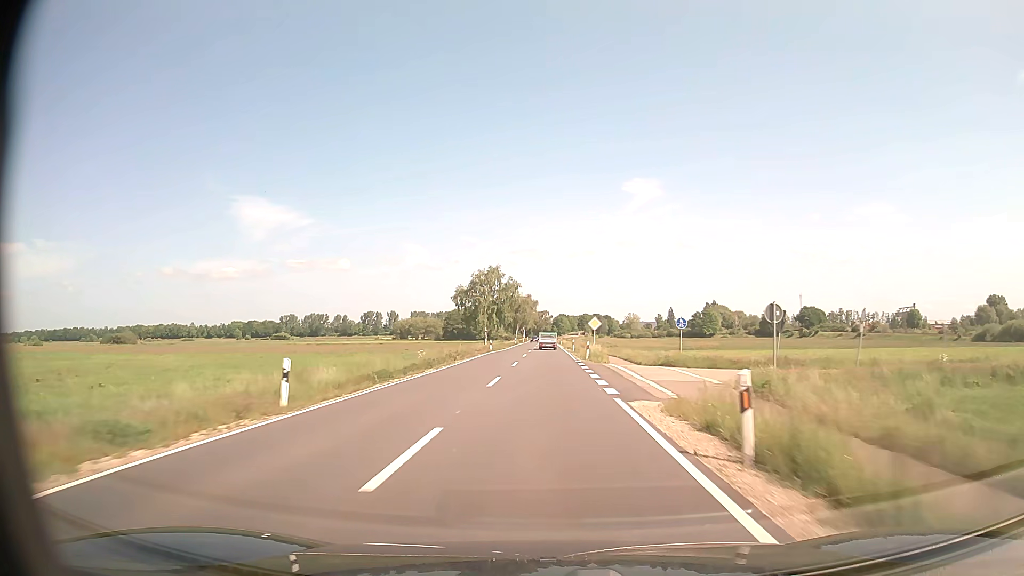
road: secondary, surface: asphalt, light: Day
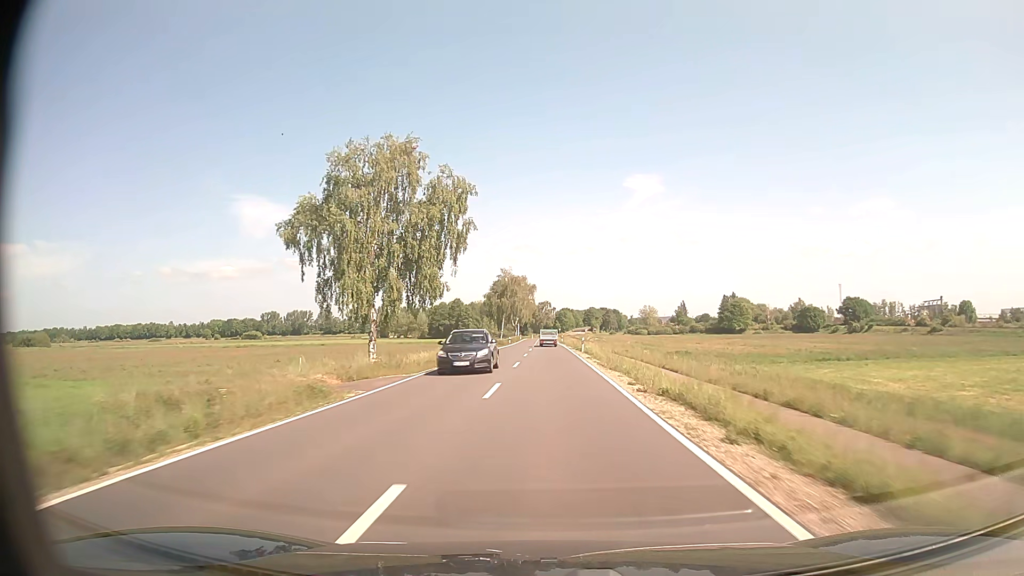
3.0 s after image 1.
(-0.2, +64.3) m; 0°
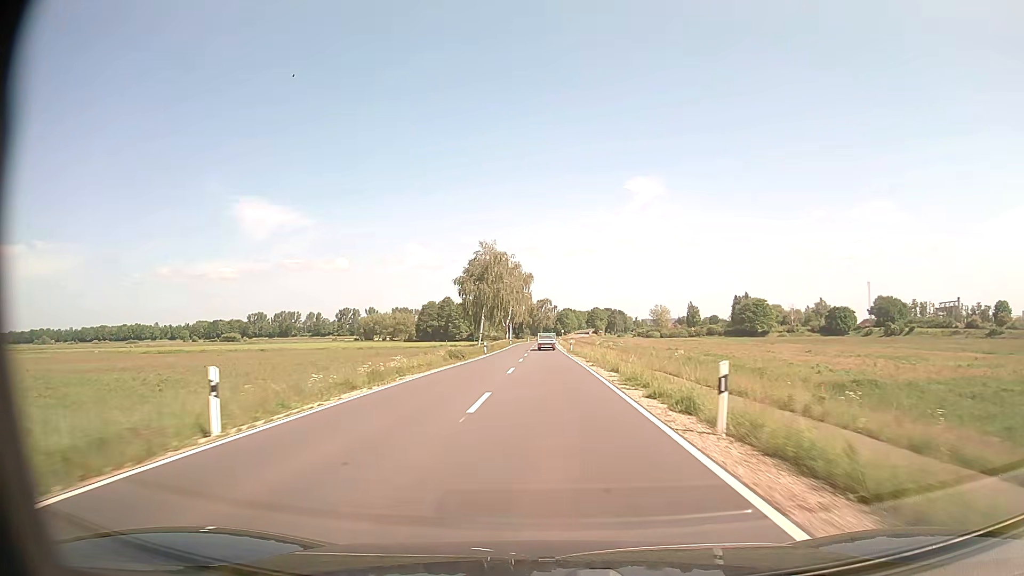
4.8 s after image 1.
(0.0, +38.7) m; 0°
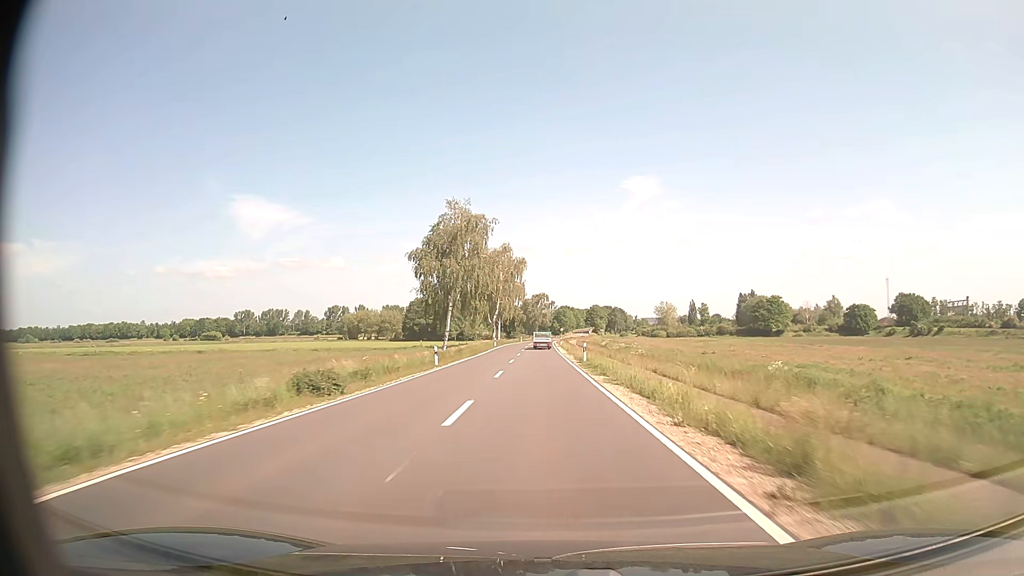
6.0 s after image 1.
(-0.1, +25.6) m; 0°
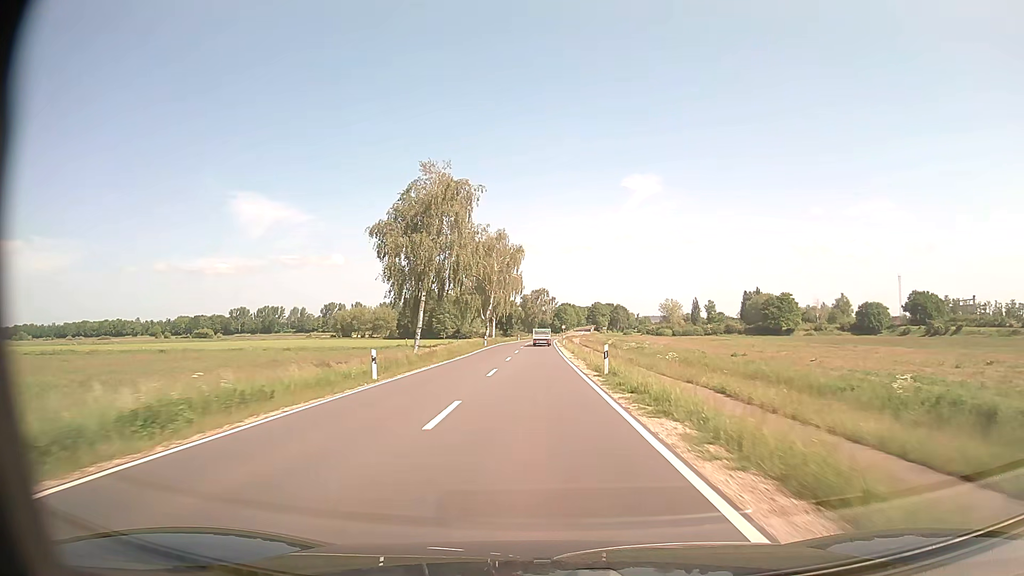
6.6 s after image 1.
(0.0, +12.7) m; 0°
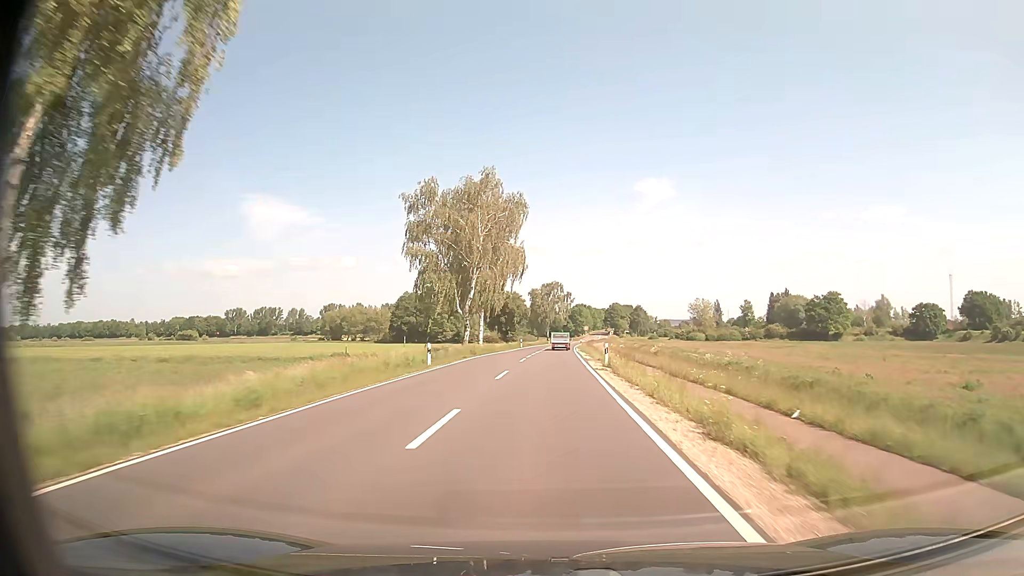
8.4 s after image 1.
(-0.4, +37.8) m; -1°
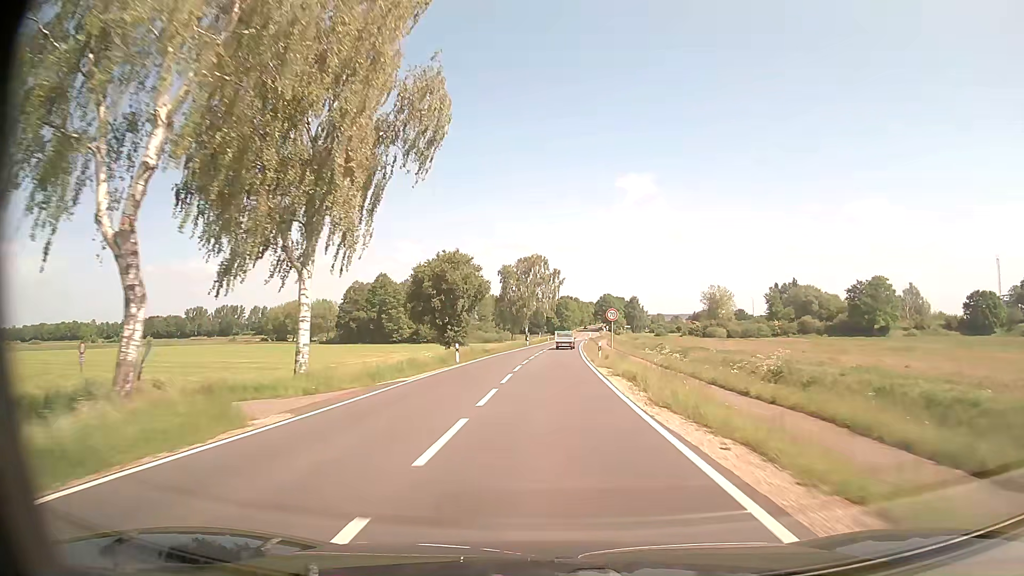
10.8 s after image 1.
(+0.5, +49.4) m; +1°
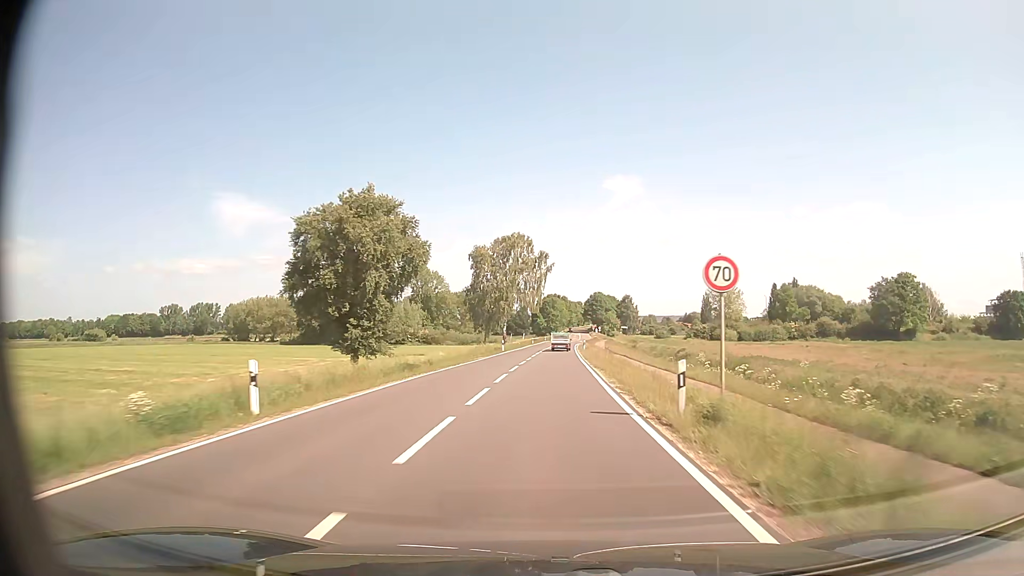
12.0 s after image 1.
(+0.3, +24.1) m; +1°
(0, +10) (0, +20) (0, +30) (+1, +40) (+1, +50) (+1, +60) (+1, +70) (+2, +80) (+2, +90) (+3, +100) m
